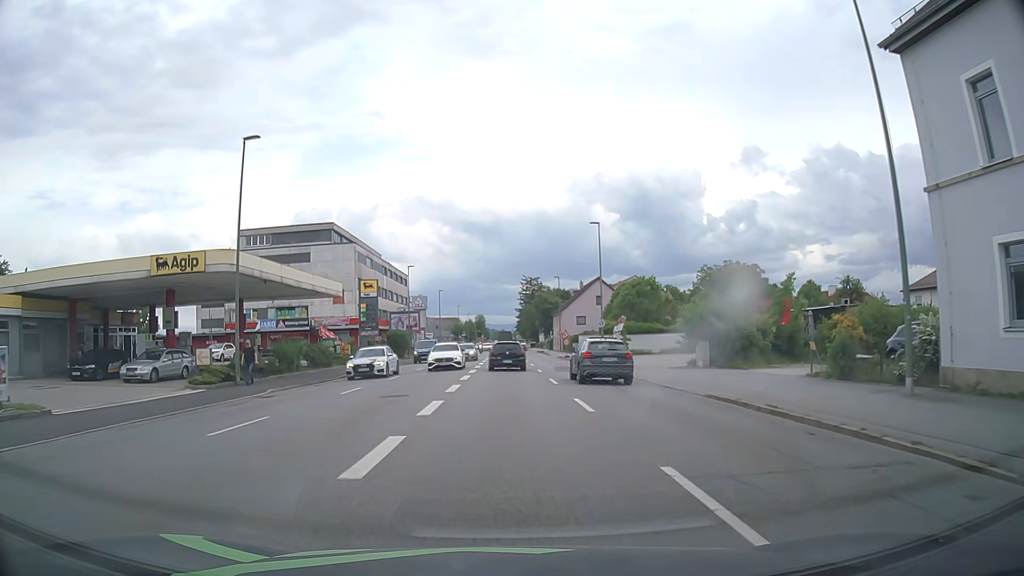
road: tertiary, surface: asphalt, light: Day
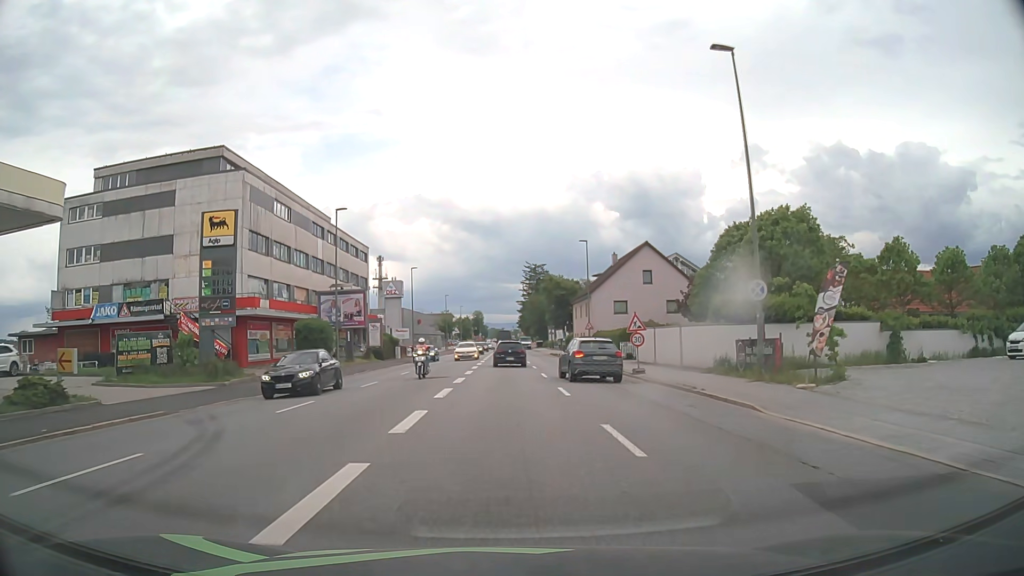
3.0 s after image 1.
(-0.2, +32.1) m; 0°
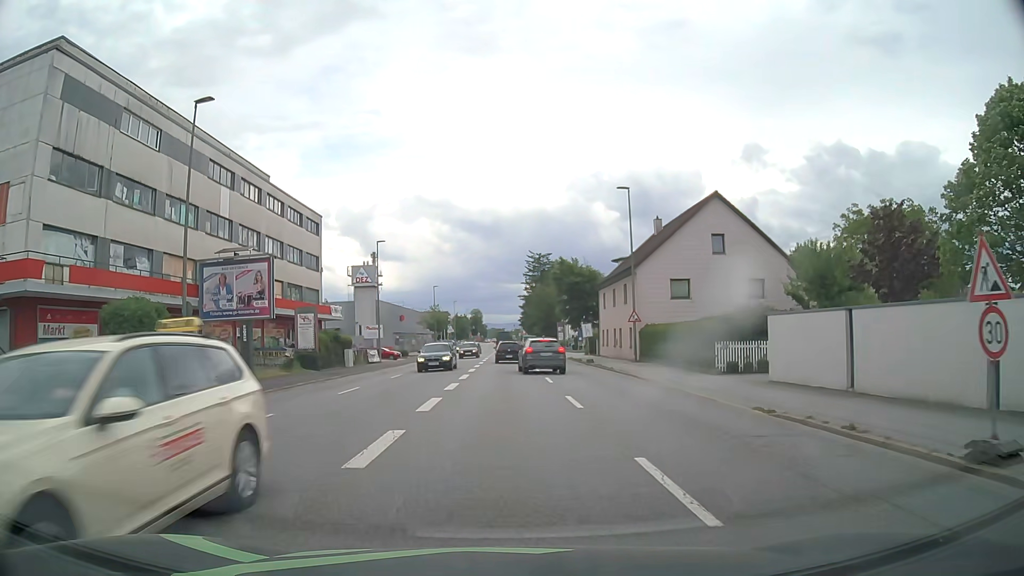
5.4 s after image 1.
(0.0, +21.0) m; 0°
(0, +10) (0, +20) (0, +30) (0, +40) (0, +50) (0, +60) (0, +70) (0, +80) (-1, +90) (-1, +100) m
